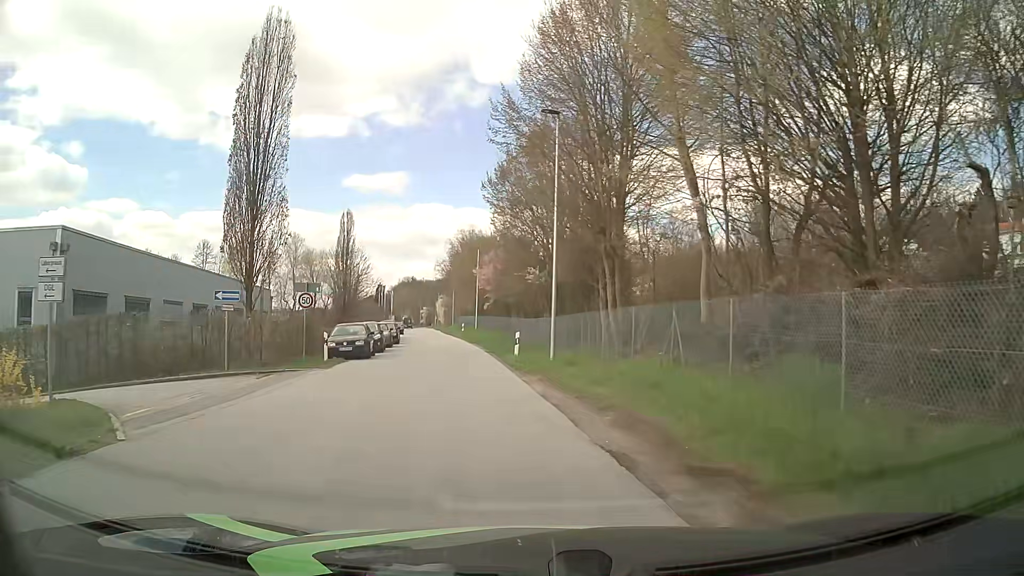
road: tertiary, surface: asphalt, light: Day
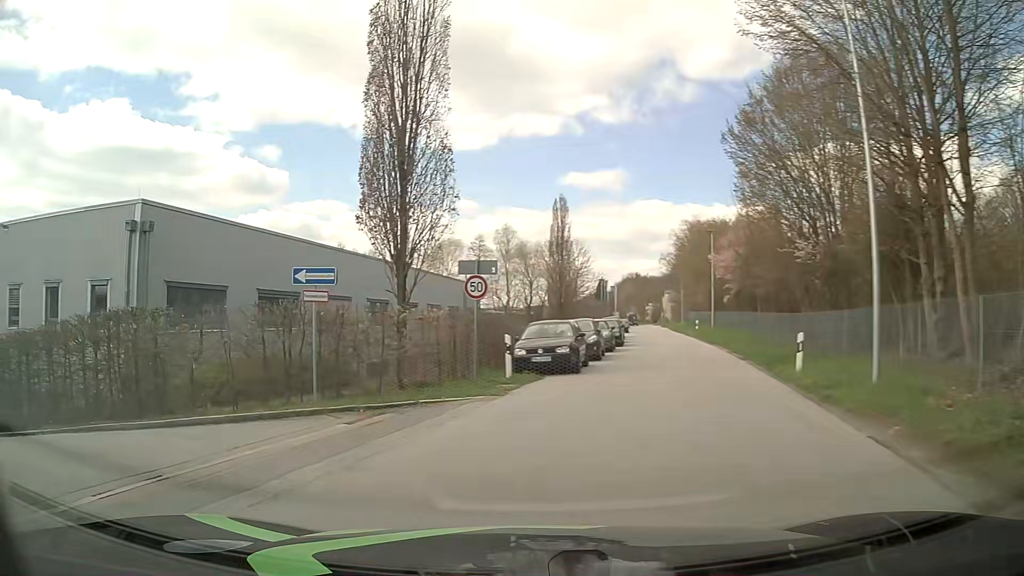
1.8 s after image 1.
(-0.9, +8.5) m; -18°
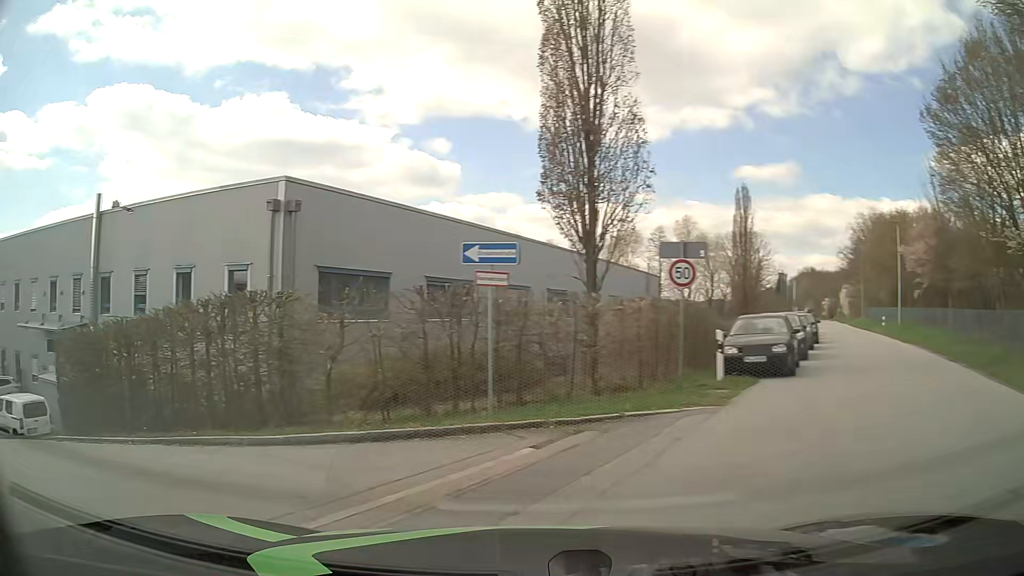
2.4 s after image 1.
(-0.3, +2.5) m; -14°
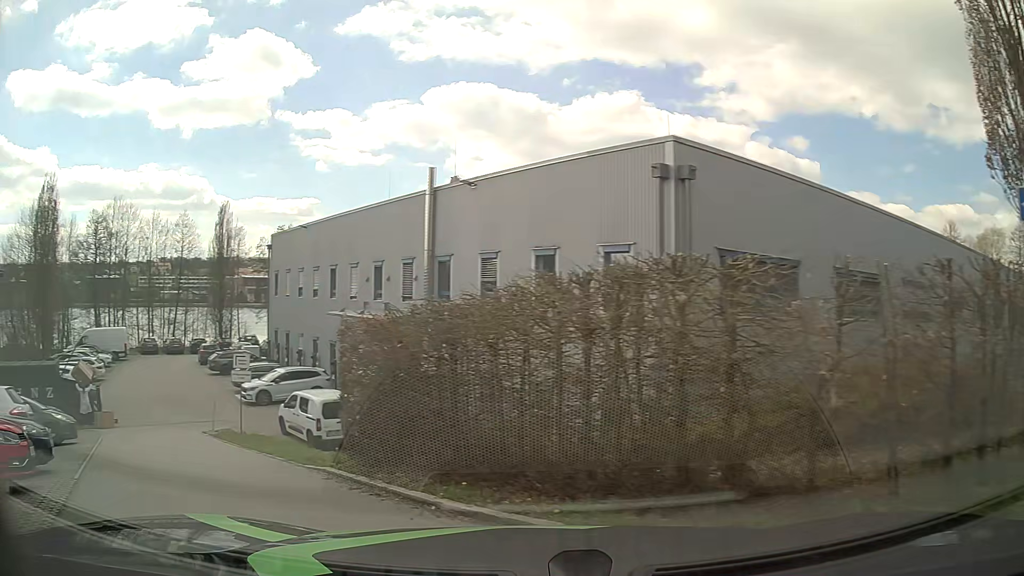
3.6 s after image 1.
(-1.2, +4.1) m; -30°
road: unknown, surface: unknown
